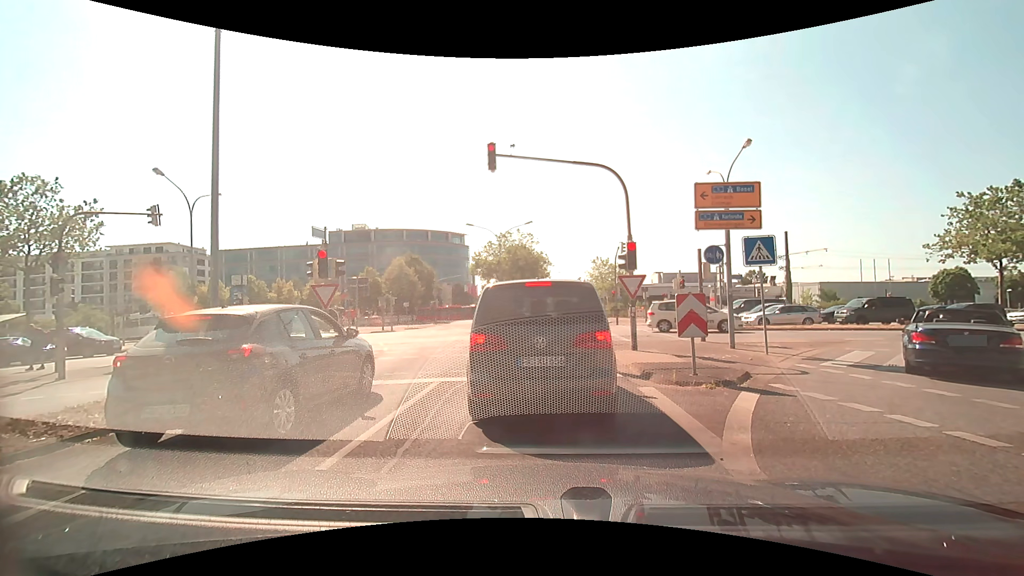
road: tertiary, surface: asphalt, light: Day
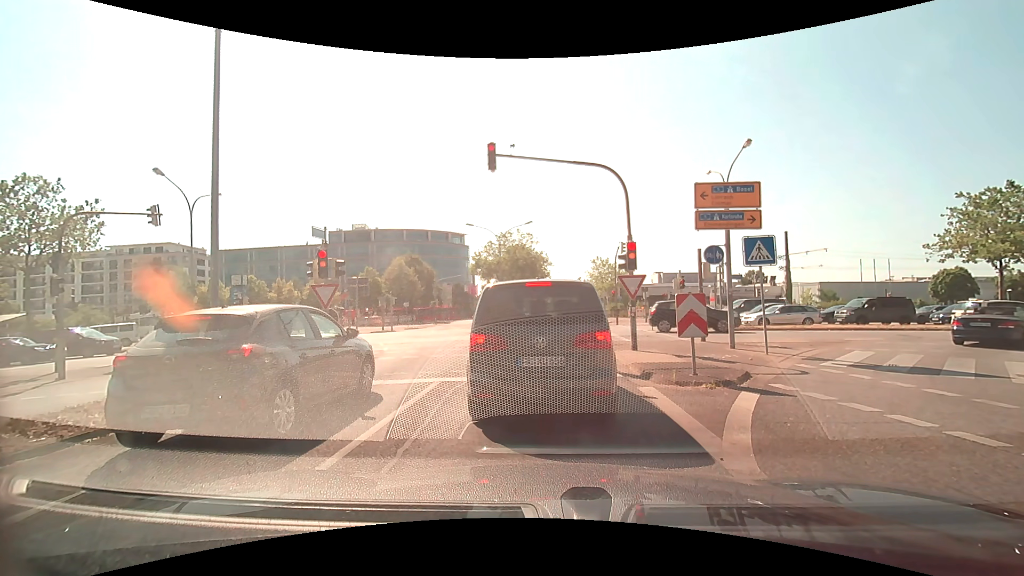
(0.0, 0.0) m; 0°
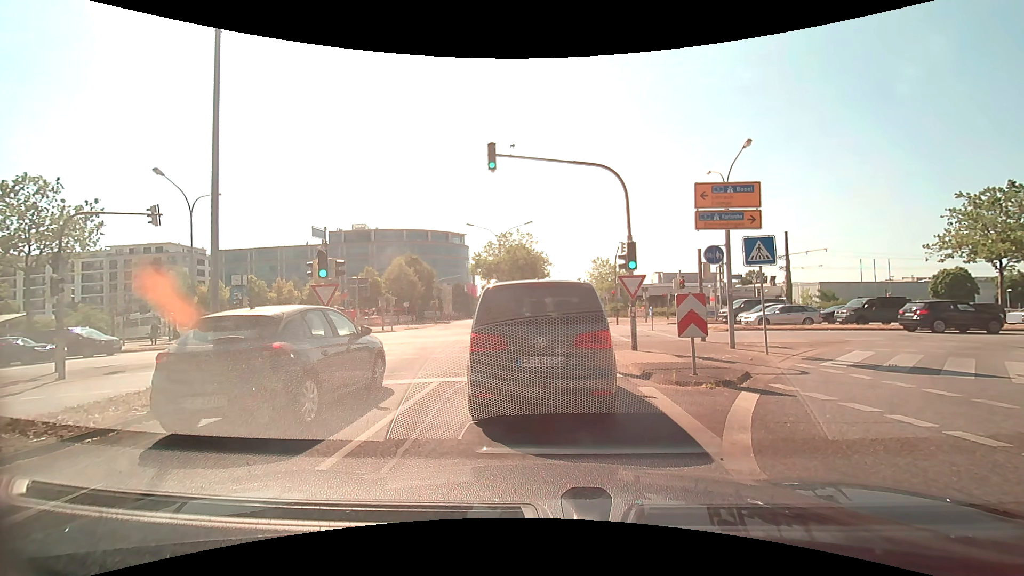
(0.0, 0.0) m; 0°
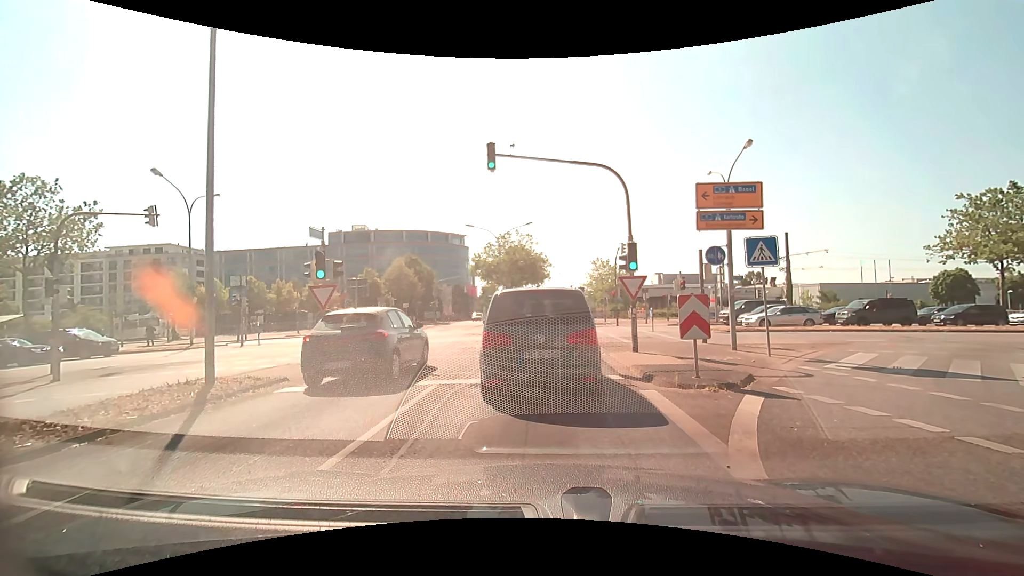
(0.0, +0.1) m; 0°
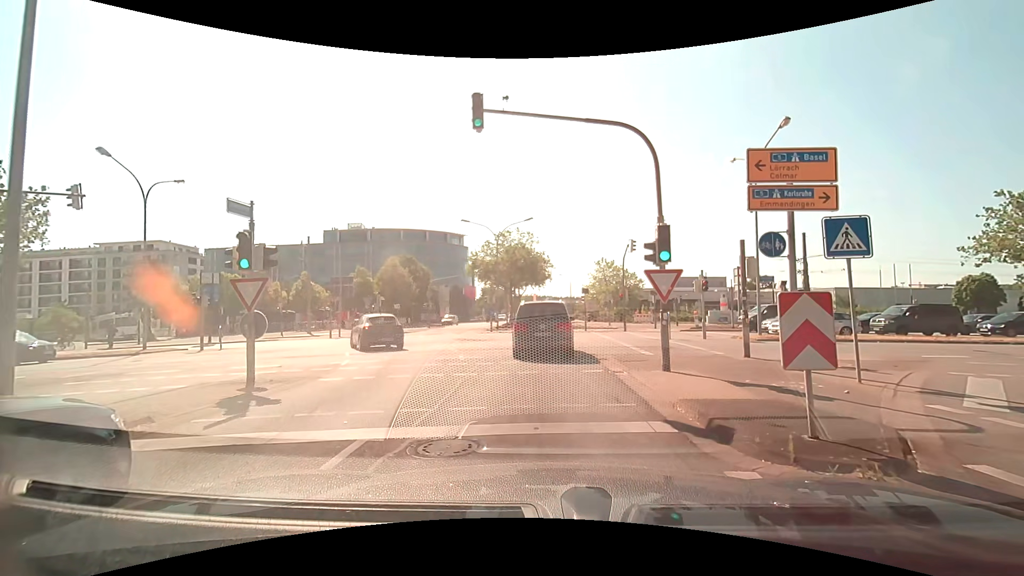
(-0.1, +3.9) m; -2°
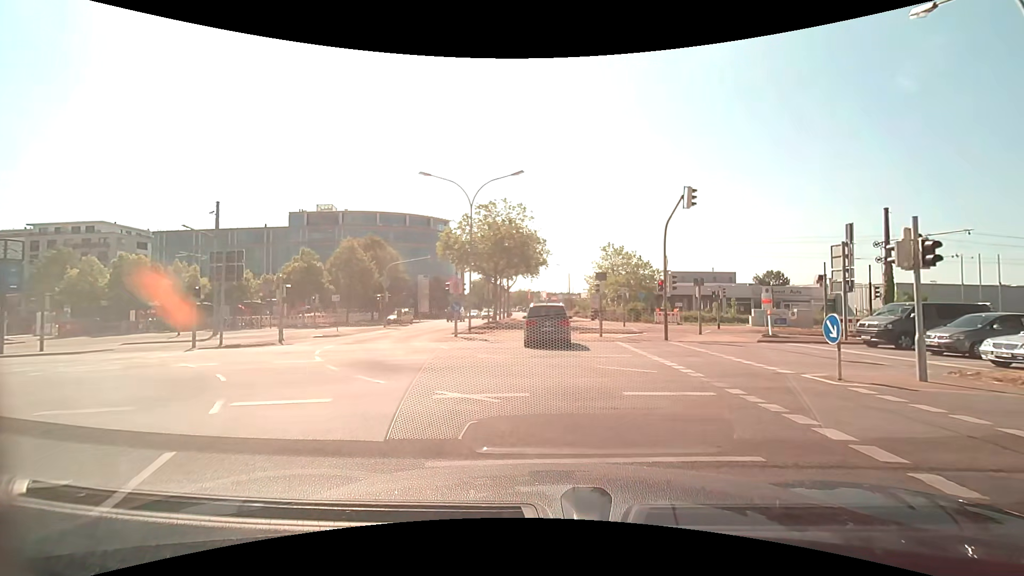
(0.0, +14.5) m; +1°
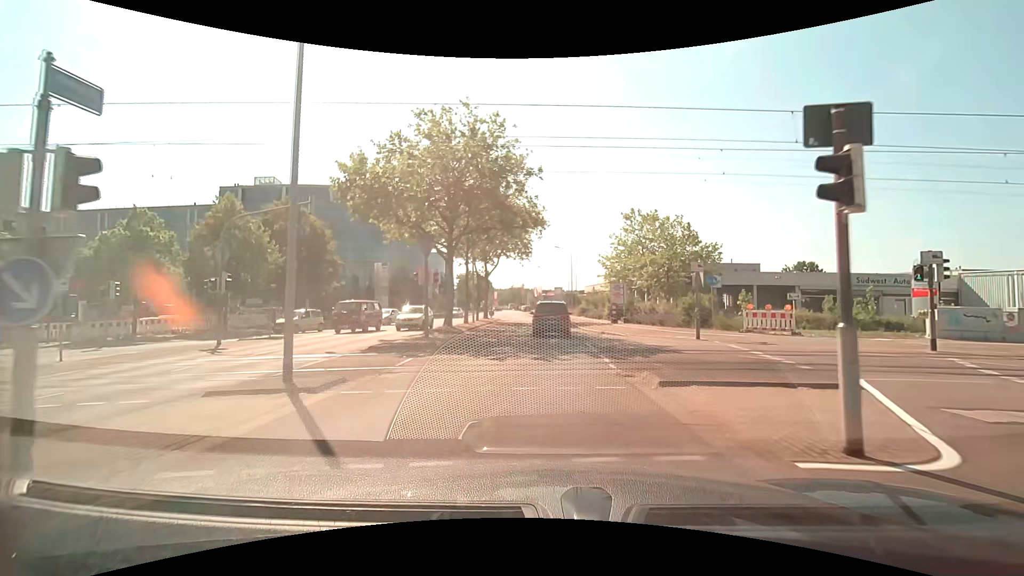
(-0.1, +21.8) m; 0°
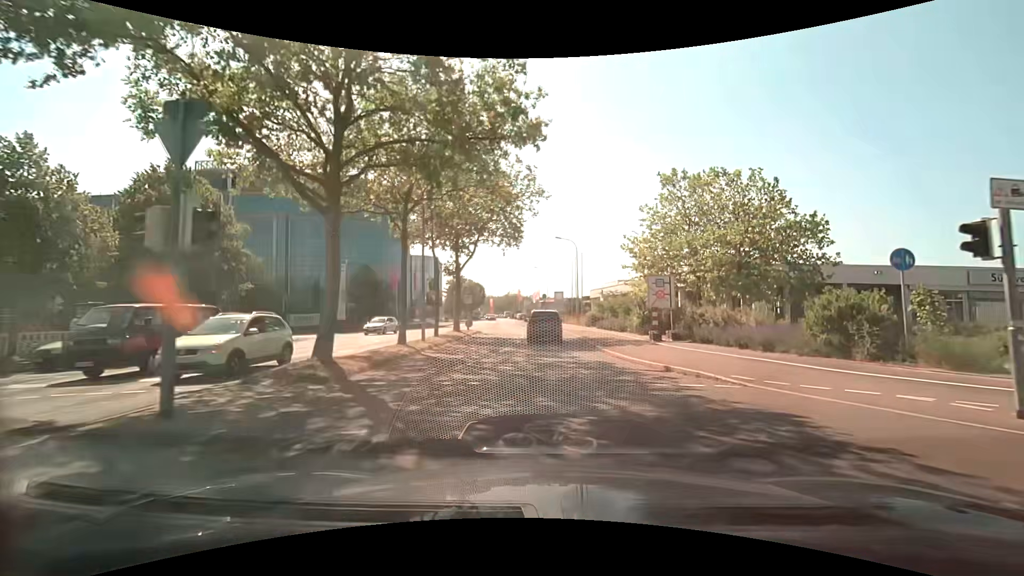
(+0.1, +14.7) m; +1°
(0, +10) (0, +20) (0, +30) (-1, +40) (-3, +50) (-4, +60) (-6, +70) (-7, +80) (-8, +89) (-9, +99) m
